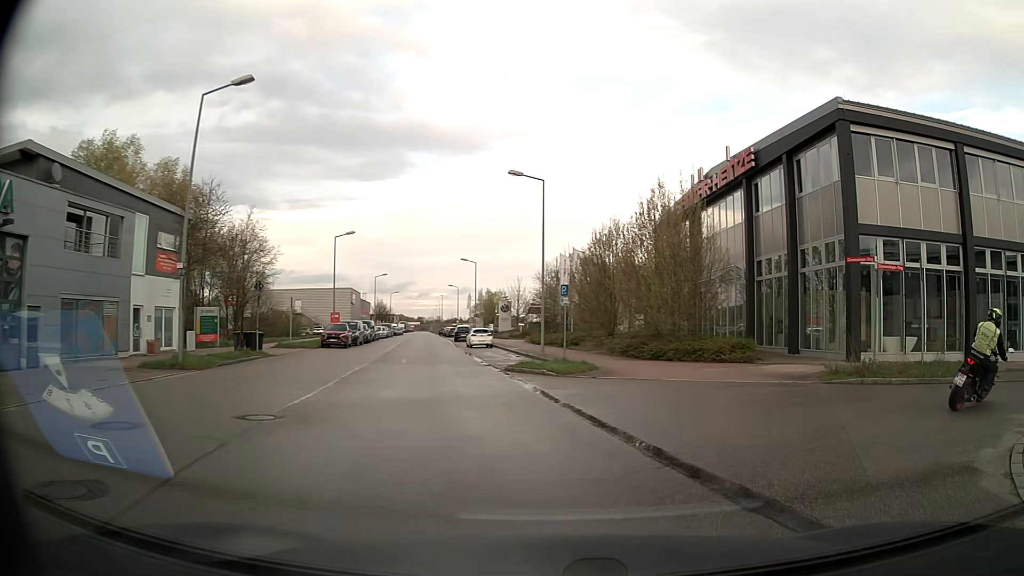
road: residential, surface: asphalt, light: Day
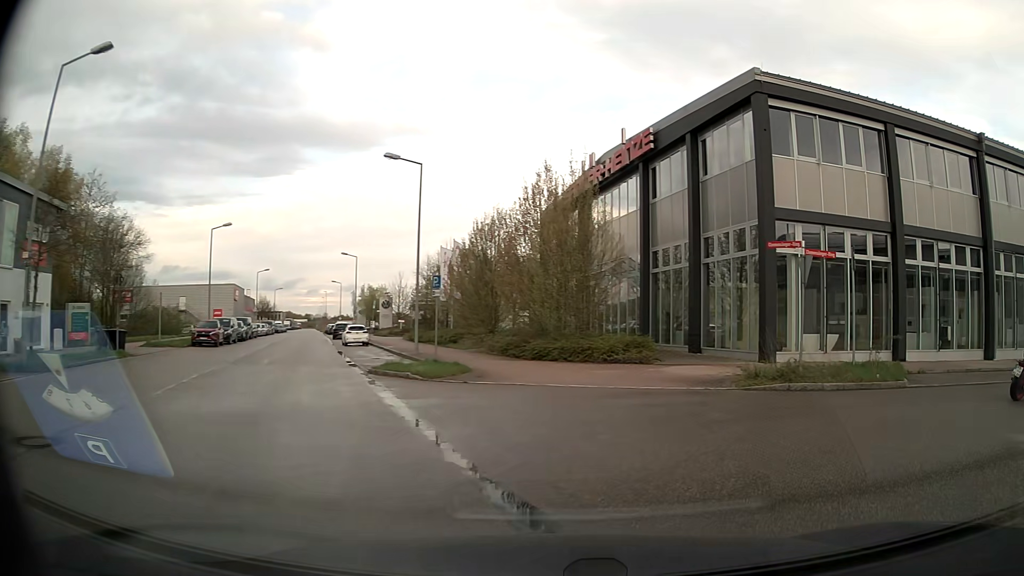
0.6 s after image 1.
(+0.2, +2.8) m; +9°
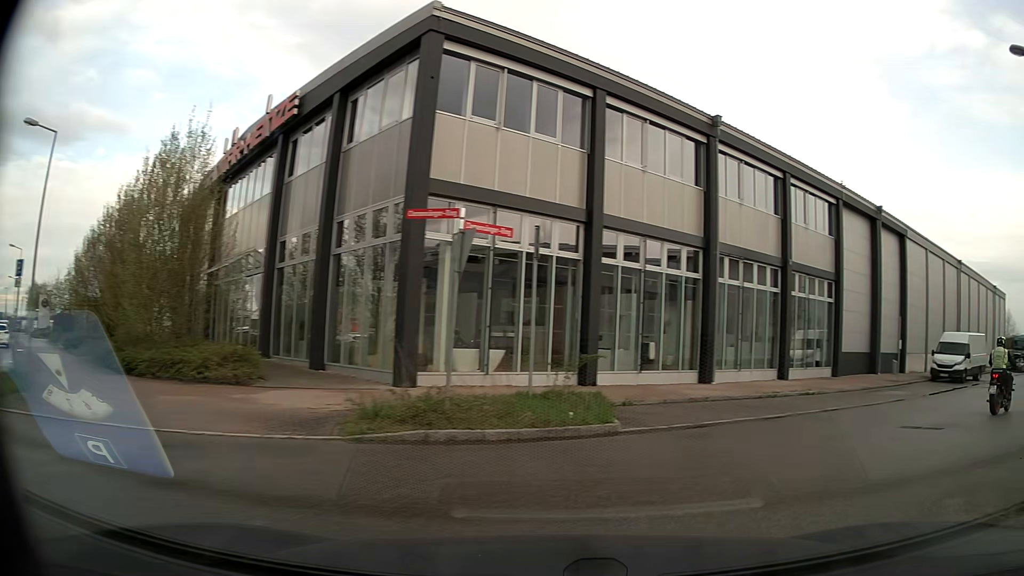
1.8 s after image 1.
(+1.2, +5.3) m; +27°
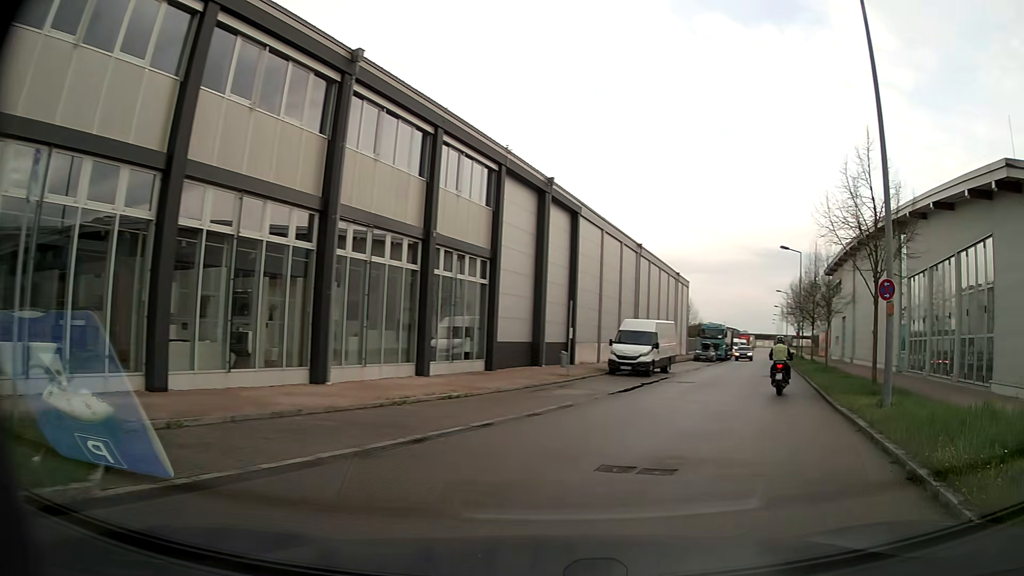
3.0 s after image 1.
(+1.4, +4.7) m; +30°
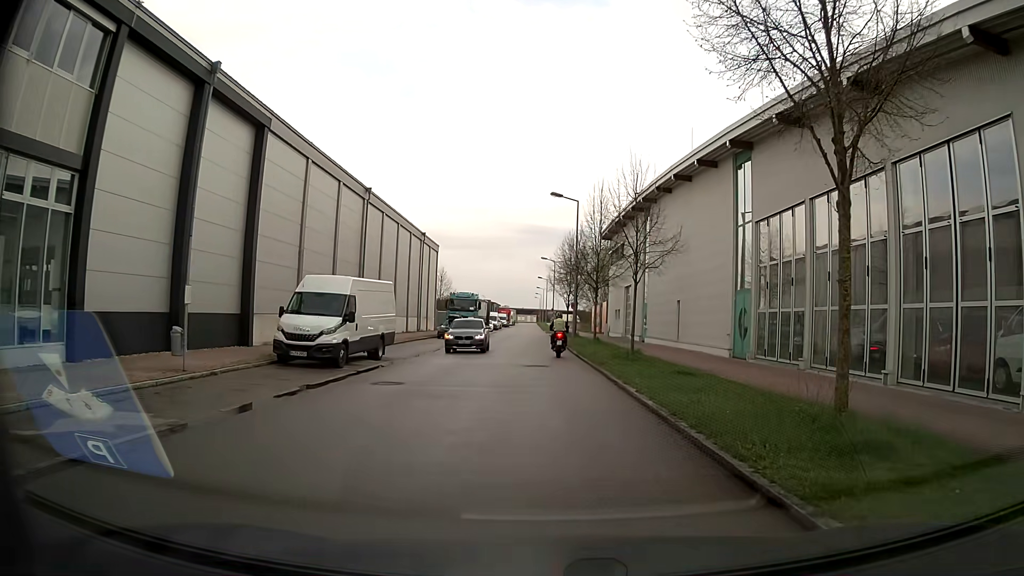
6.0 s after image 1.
(+3.6, +11.7) m; +24°
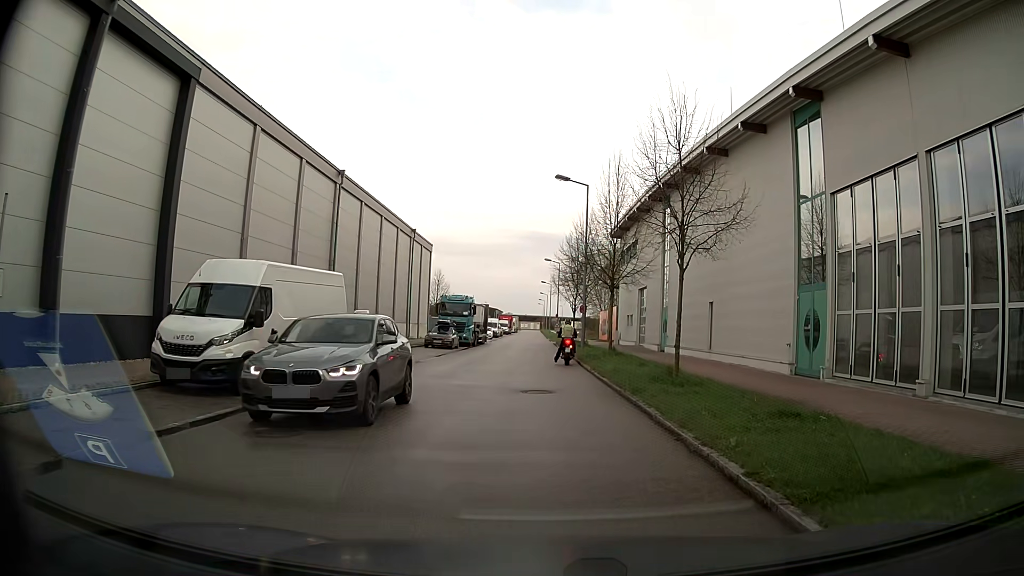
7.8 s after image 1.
(-0.1, +6.6) m; -2°
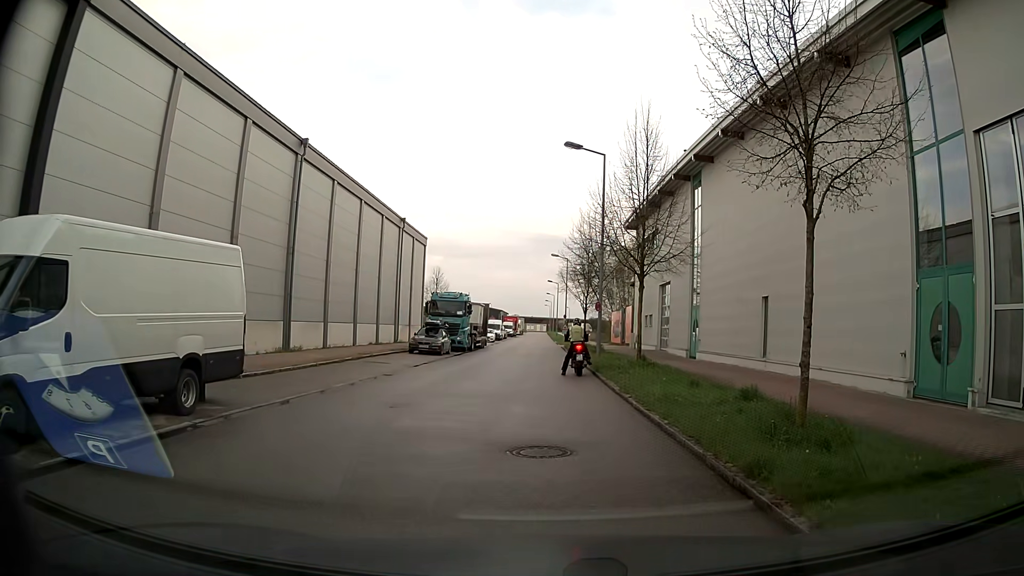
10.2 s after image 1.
(+0.1, +6.7) m; -1°
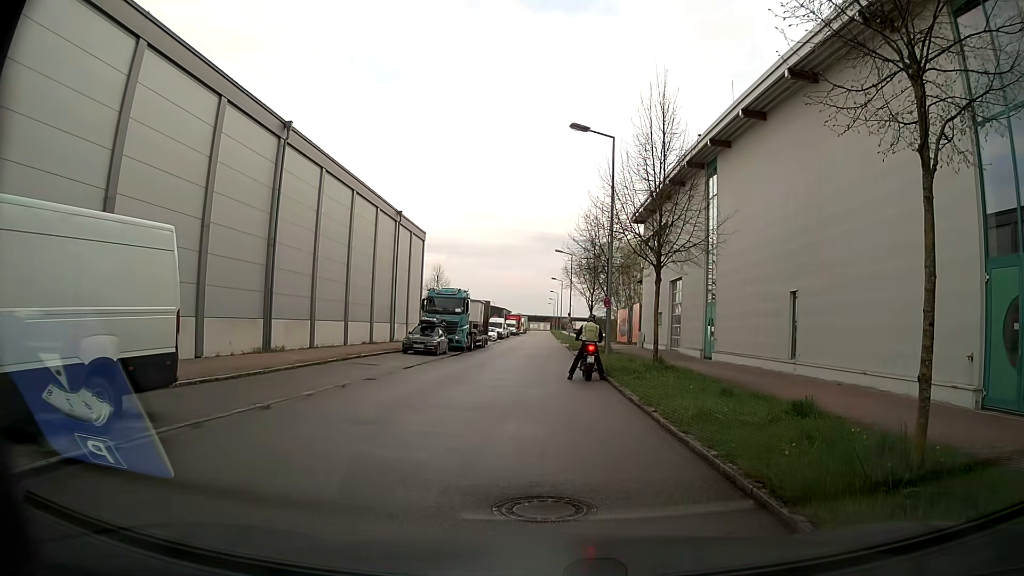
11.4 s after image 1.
(0.0, +2.4) m; +2°
